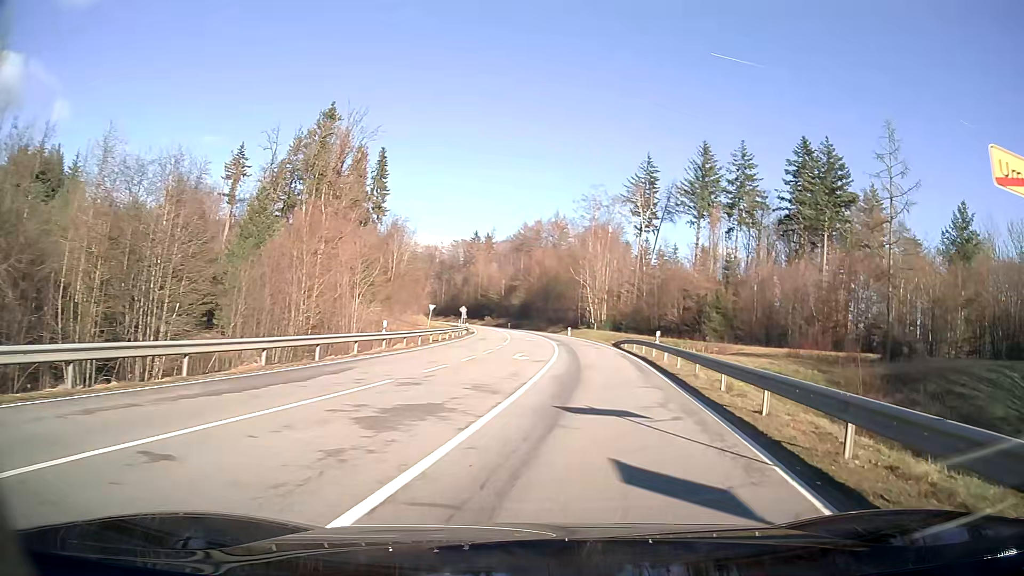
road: secondary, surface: asphalt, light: Day
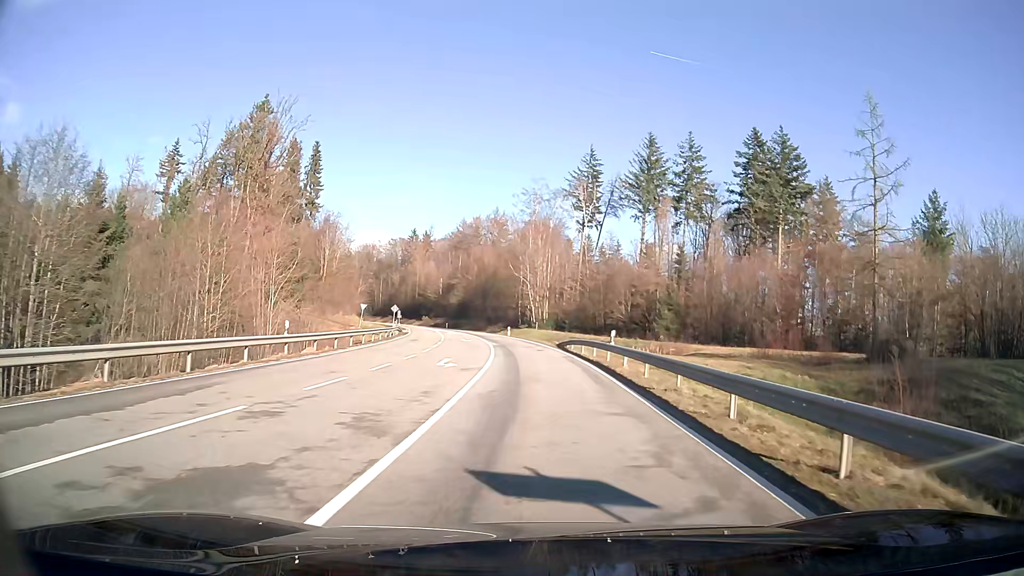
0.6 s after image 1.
(+0.2, +5.3) m; +3°
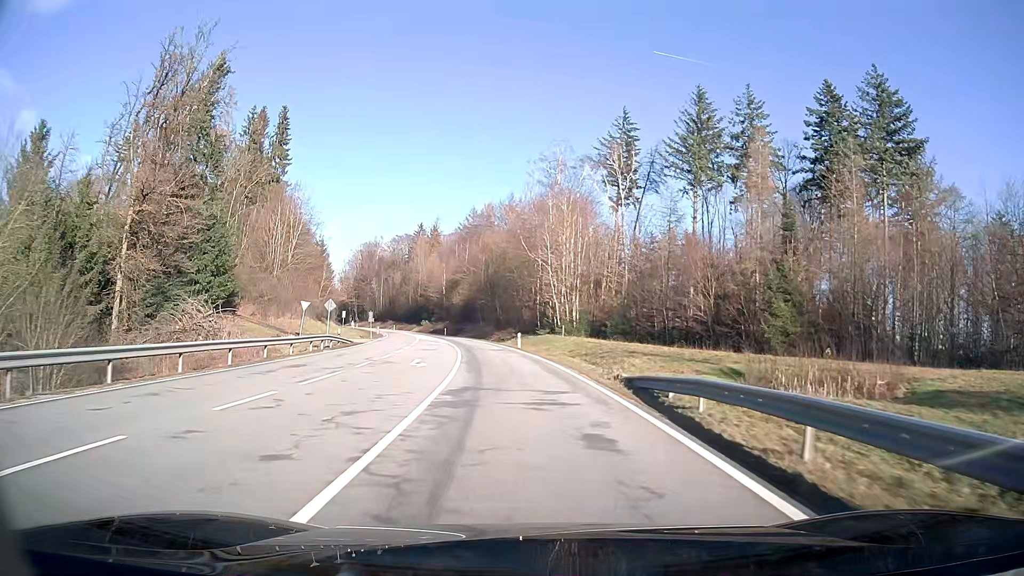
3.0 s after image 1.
(-0.4, +27.9) m; -3°
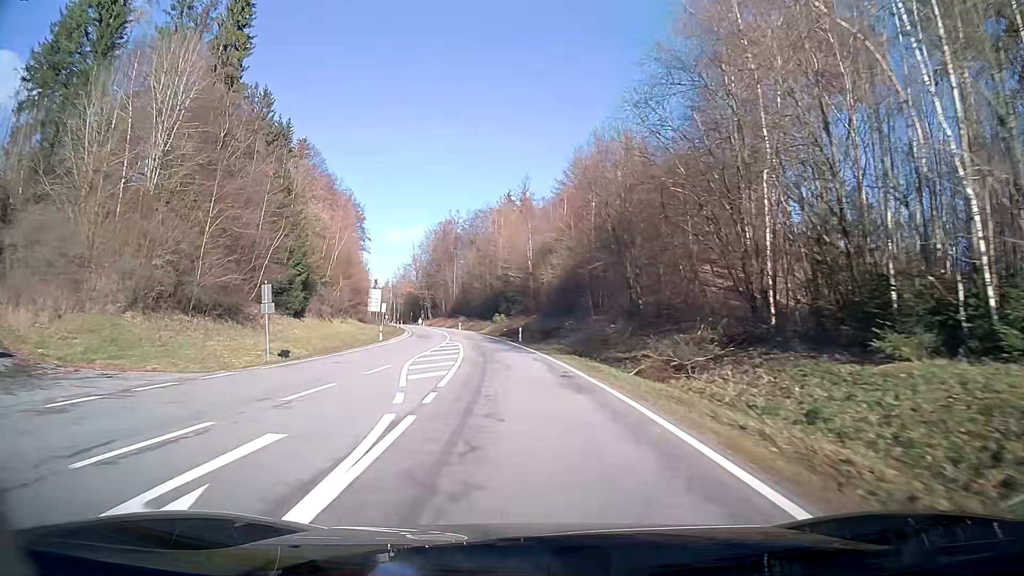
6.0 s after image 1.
(-3.7, +47.8) m; -9°
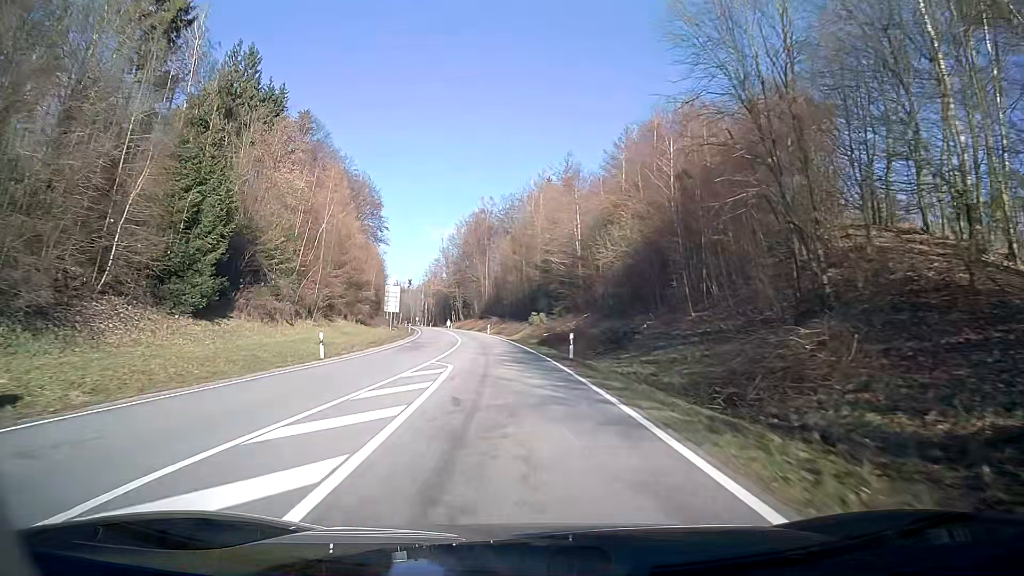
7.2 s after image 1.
(-0.6, +20.2) m; -3°
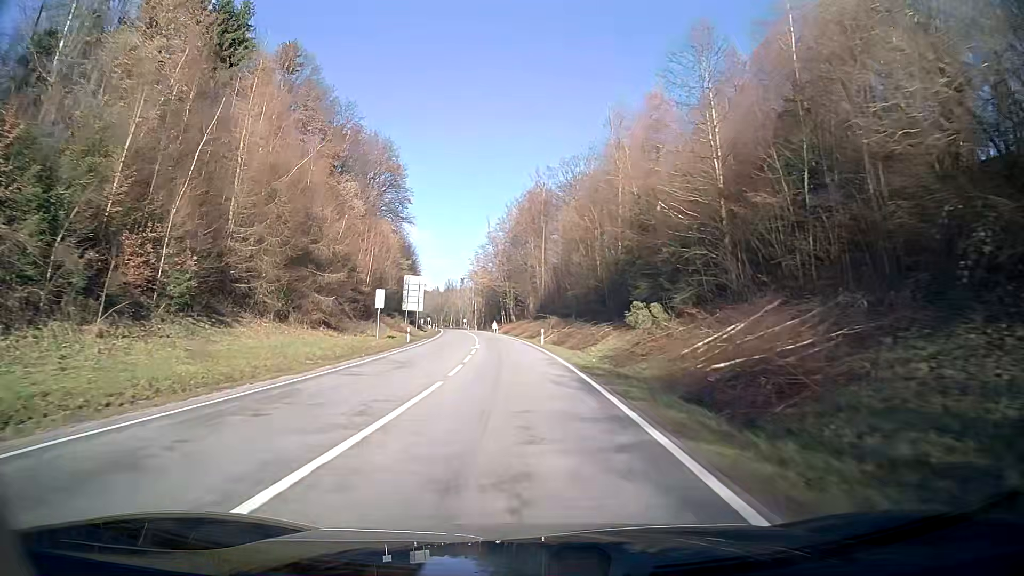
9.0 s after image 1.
(-1.4, +31.3) m; -5°
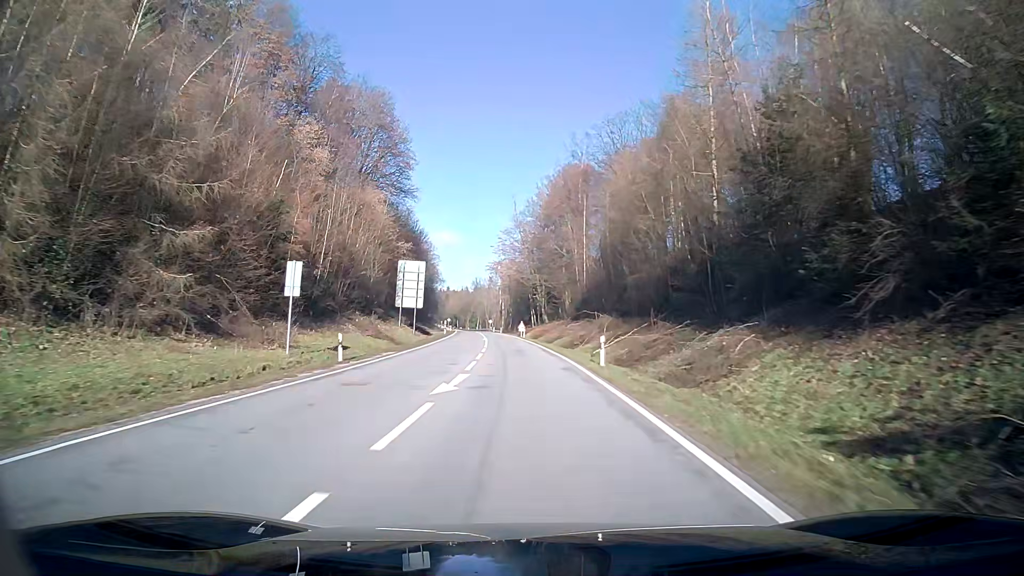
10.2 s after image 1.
(-0.5, +22.2) m; -3°
